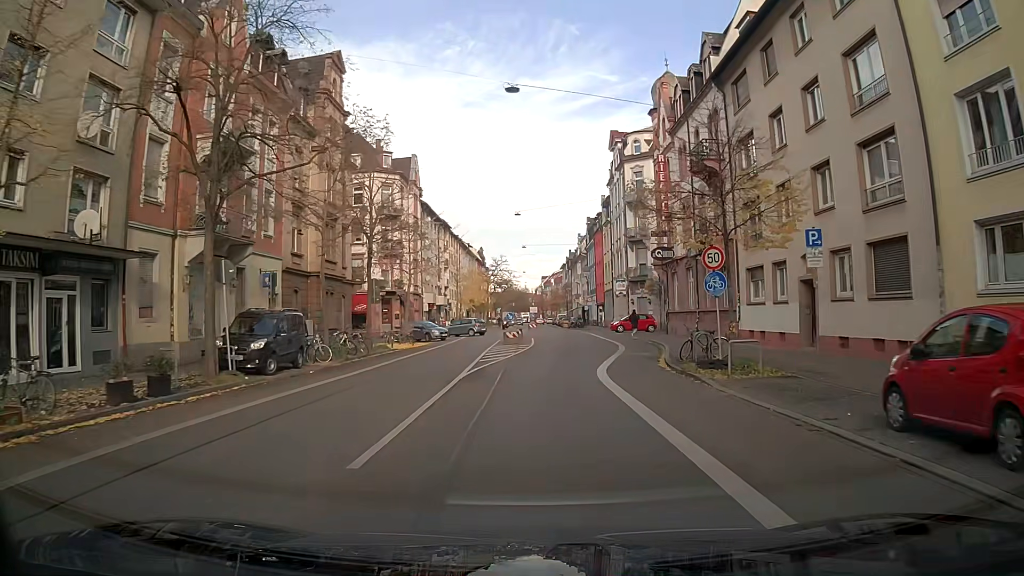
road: secondary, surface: asphalt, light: Day
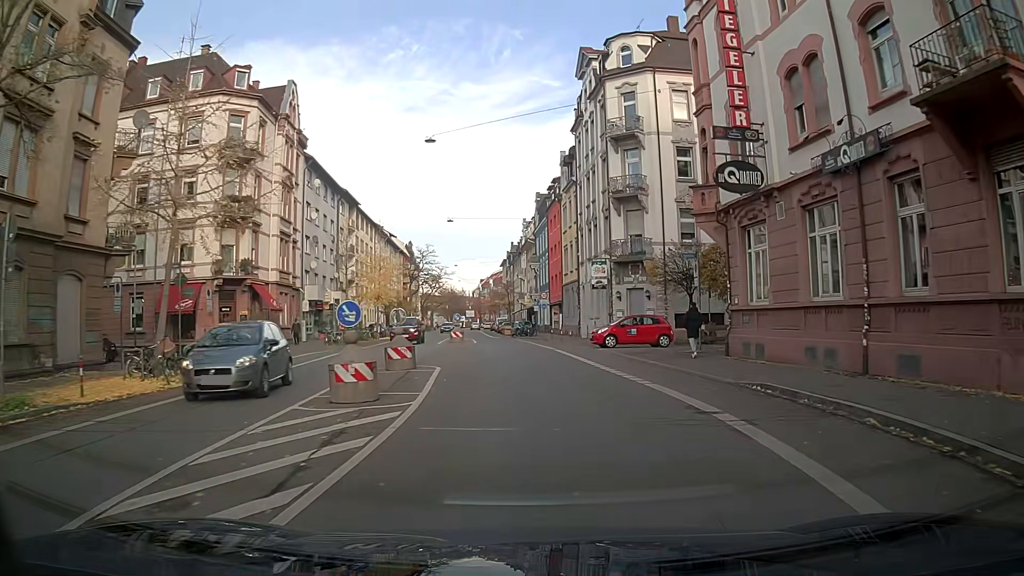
(+0.9, +24.0) m; +4°
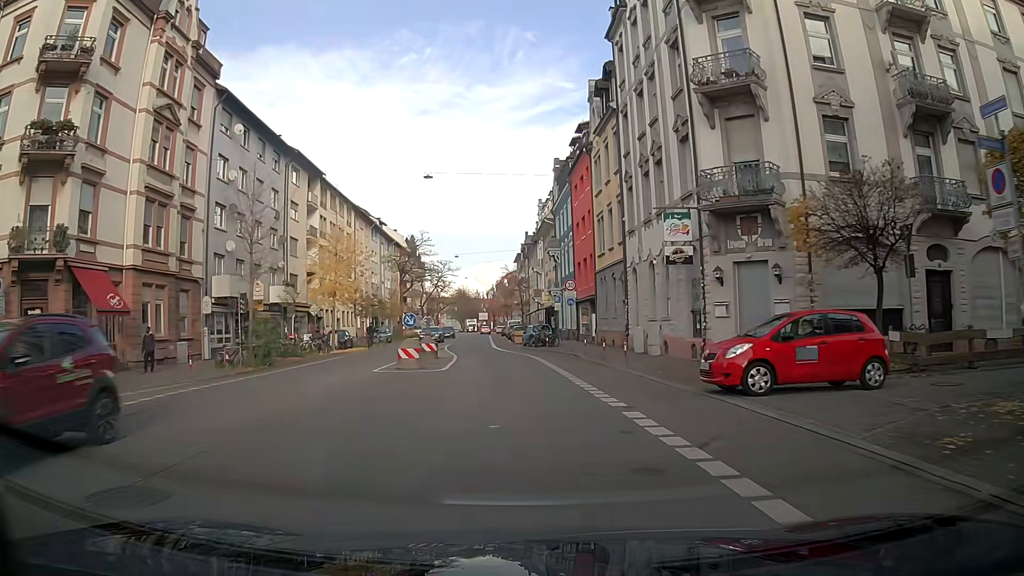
(-0.2, +18.7) m; -2°
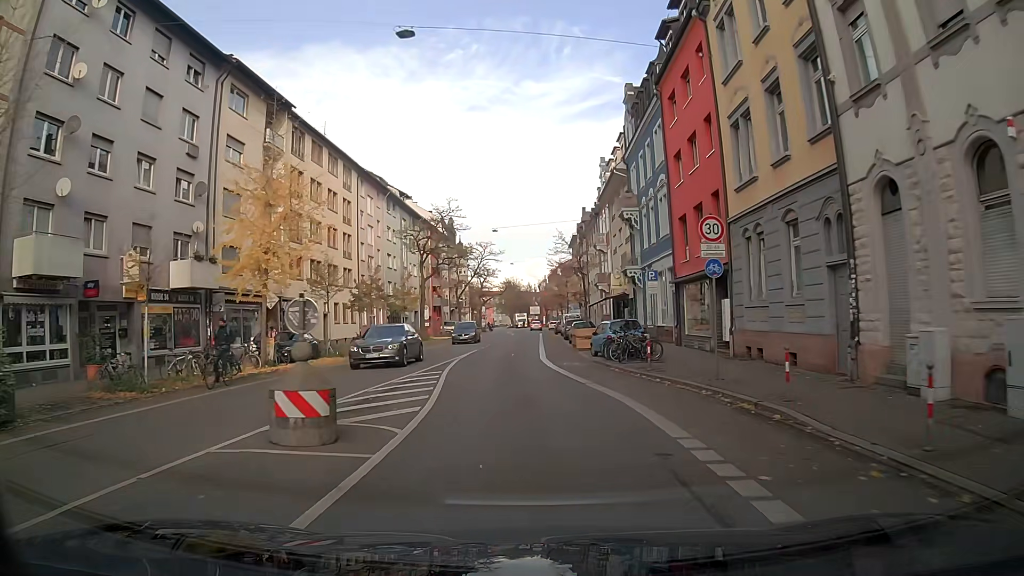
(-0.7, +19.3) m; -4°
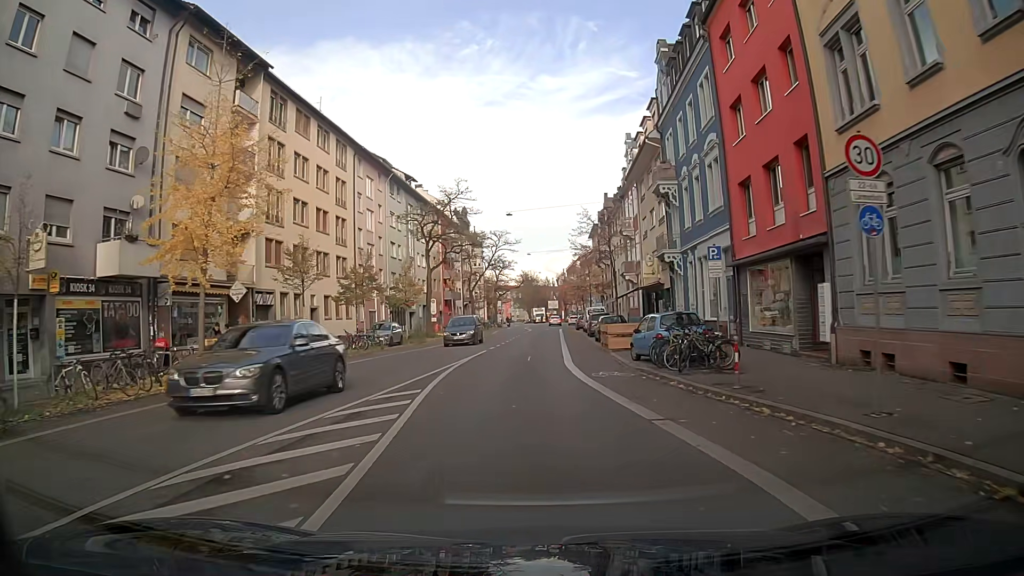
(0.0, +6.6) m; -1°
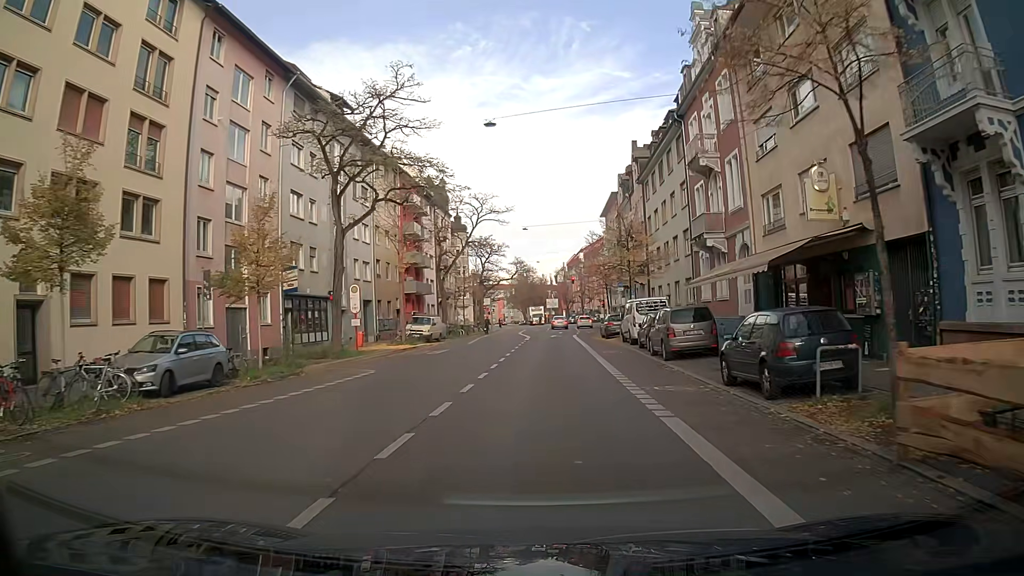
(0.0, +26.0) m; +1°
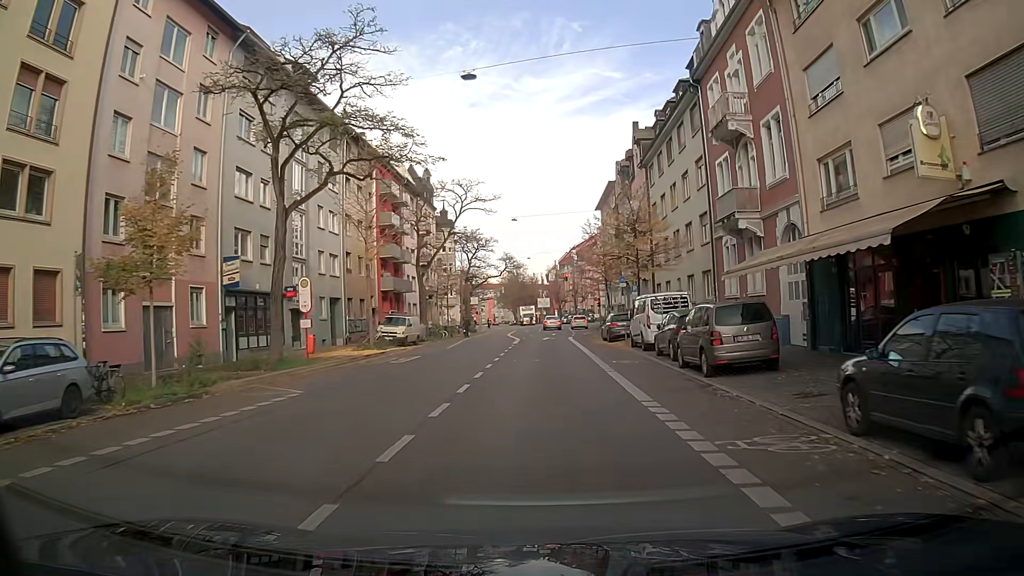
(0.0, +6.0) m; +1°
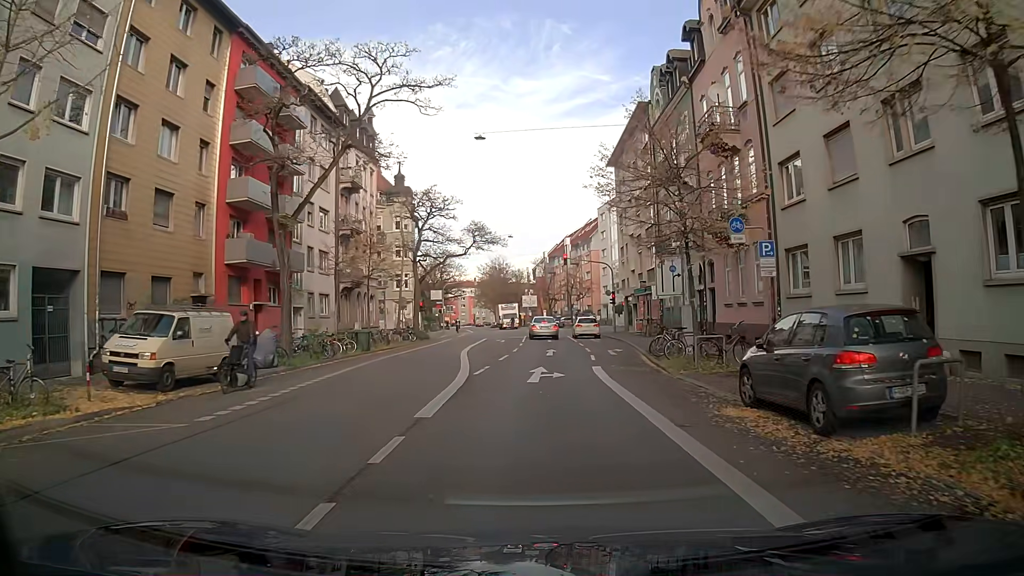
(+0.1, +26.6) m; 0°
(0, +10) (0, +20) (0, +30) (+1, +40) (+1, +50) (+1, +60) (+1, +70) (+1, +80) (0, +90) (-1, +100) m
